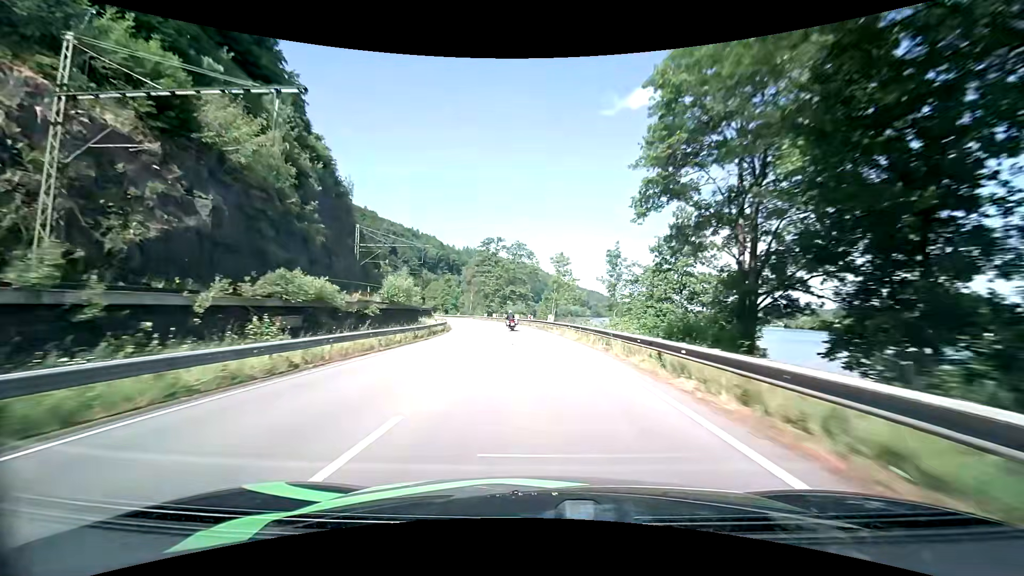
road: primary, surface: asphalt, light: Day
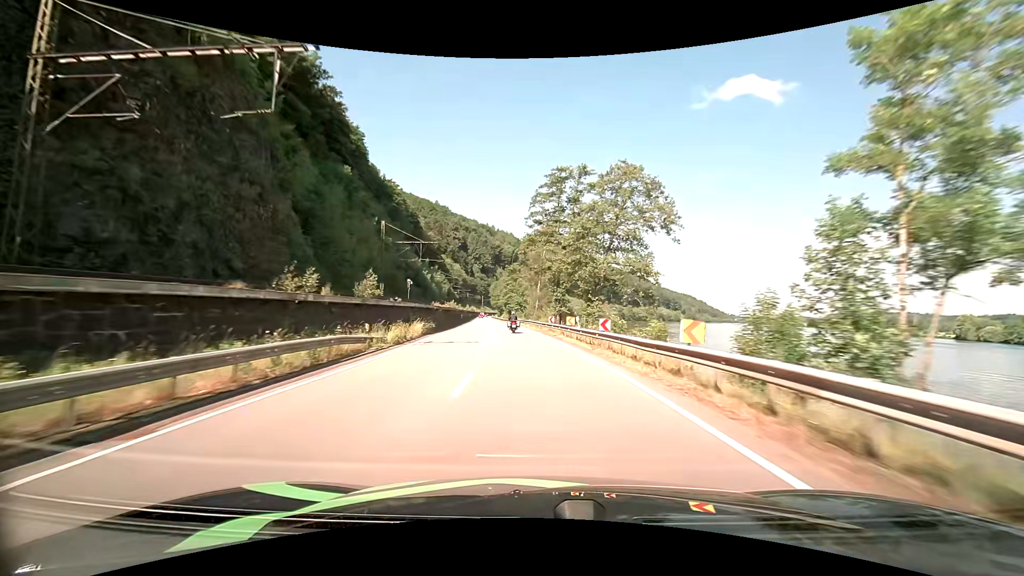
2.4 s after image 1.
(-4.1, +53.7) m; -10°
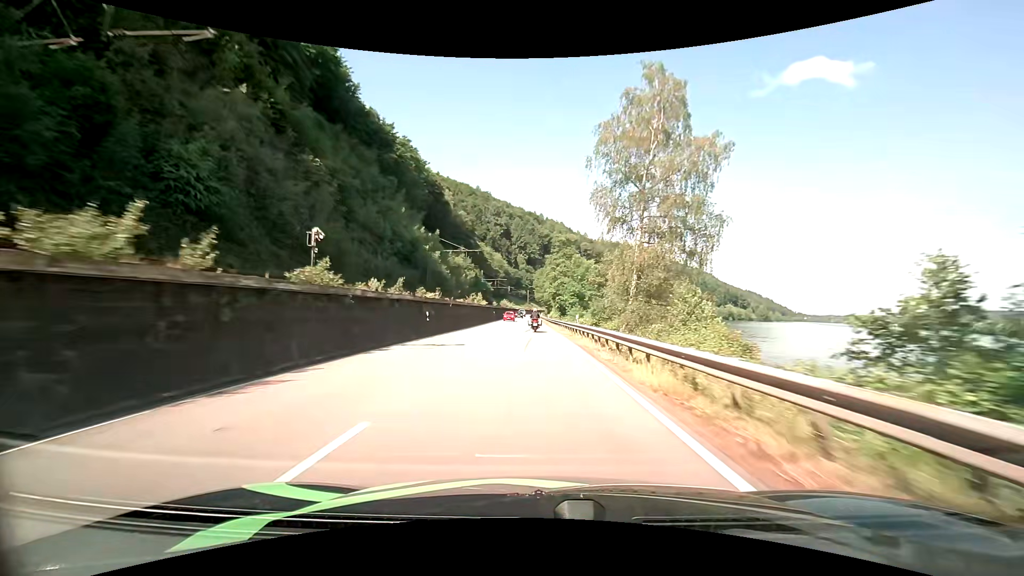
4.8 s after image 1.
(-2.9, +54.1) m; -6°
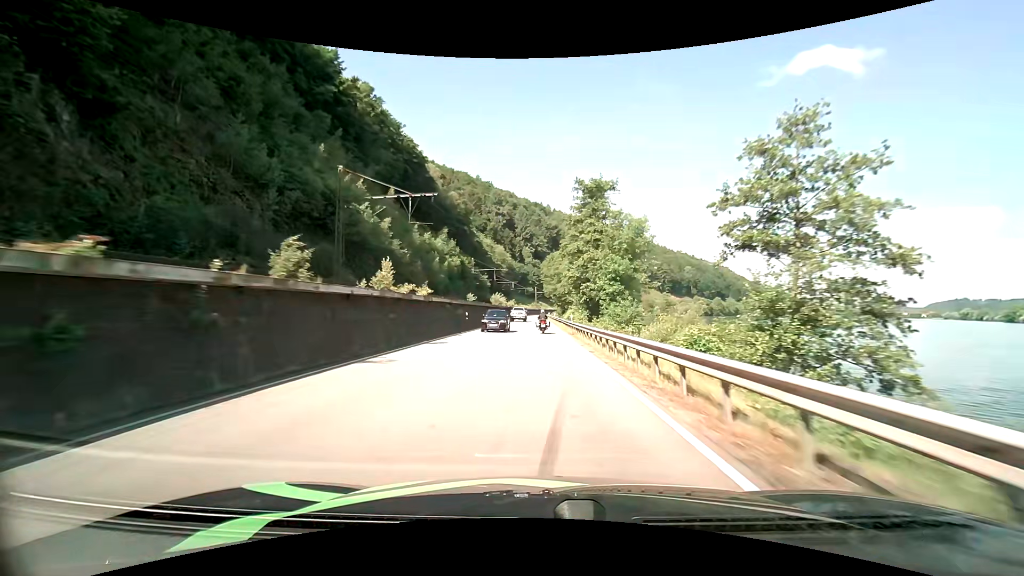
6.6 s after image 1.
(-0.2, +38.0) m; -1°
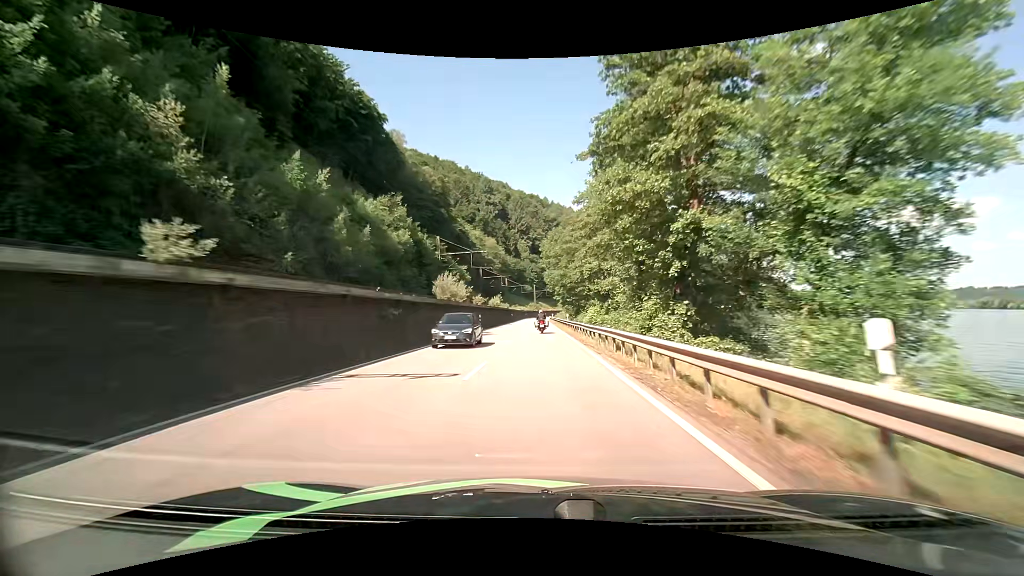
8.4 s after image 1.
(+0.1, +37.0) m; 0°
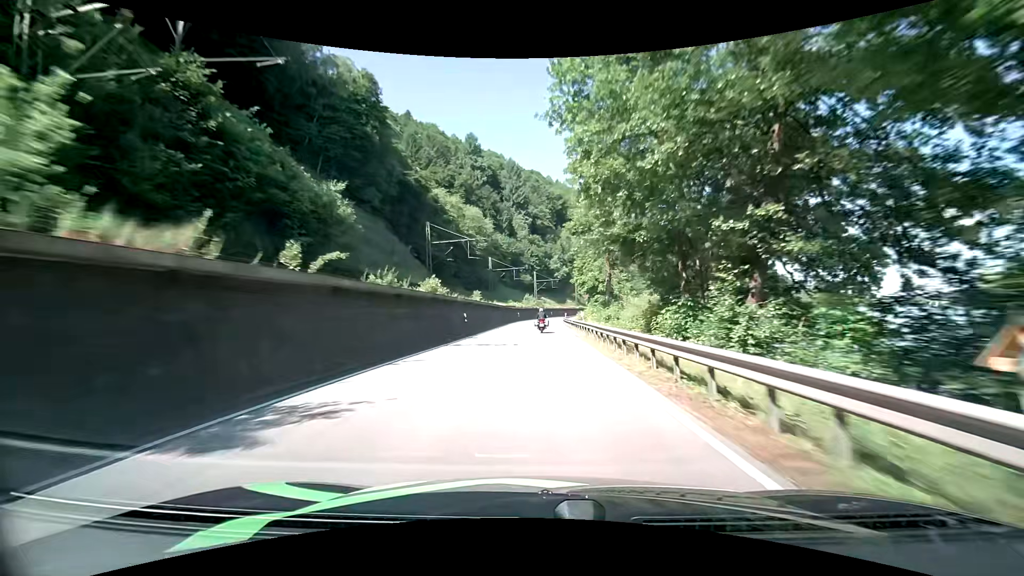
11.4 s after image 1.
(0.0, +62.4) m; 0°
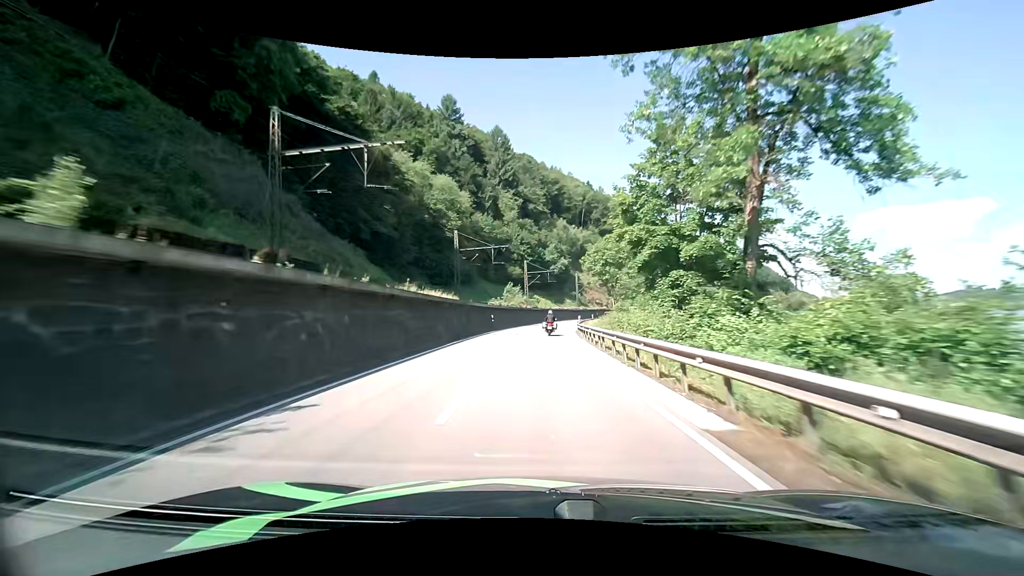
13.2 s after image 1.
(0.0, +37.1) m; +1°
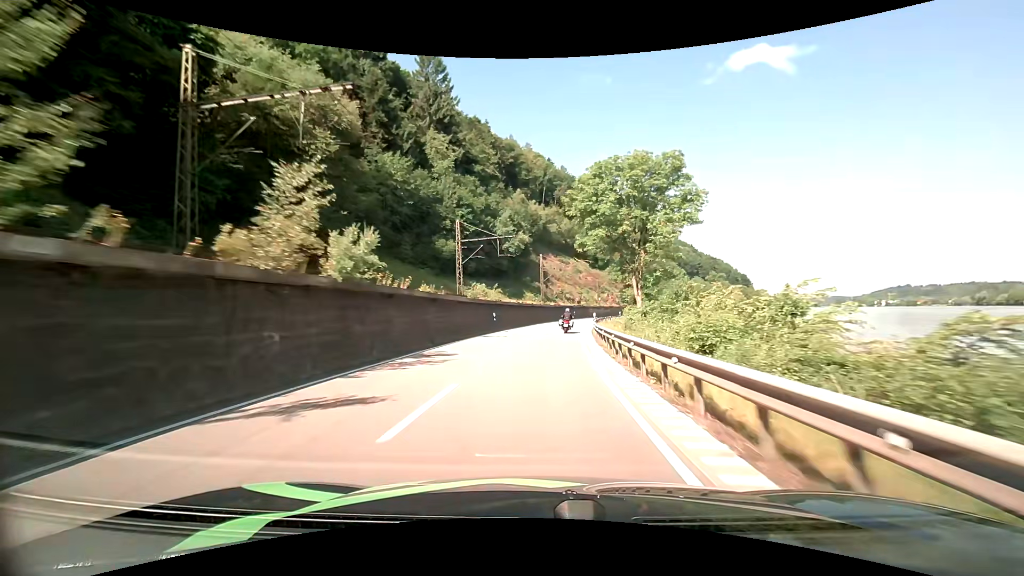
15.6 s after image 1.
(+1.6, +48.5) m; +5°
(0, +10) (+1, +20) (+1, +30) (+2, +40) (+3, +50) (+5, +60) (+7, +70) (+9, +79) (+12, +89) (+14, +99) m
